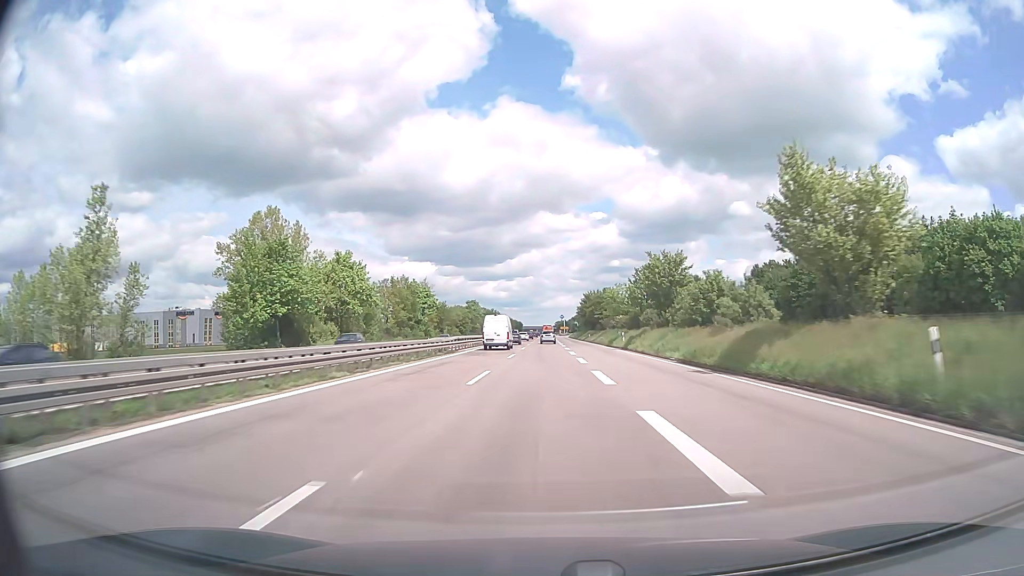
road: trunk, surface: asphalt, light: Day
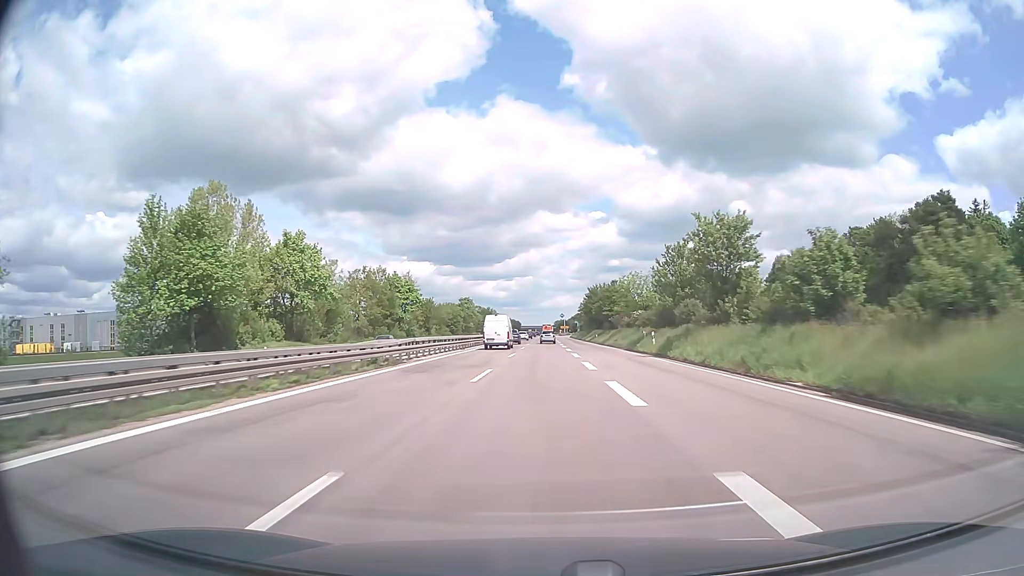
(0.0, +17.3) m; 0°
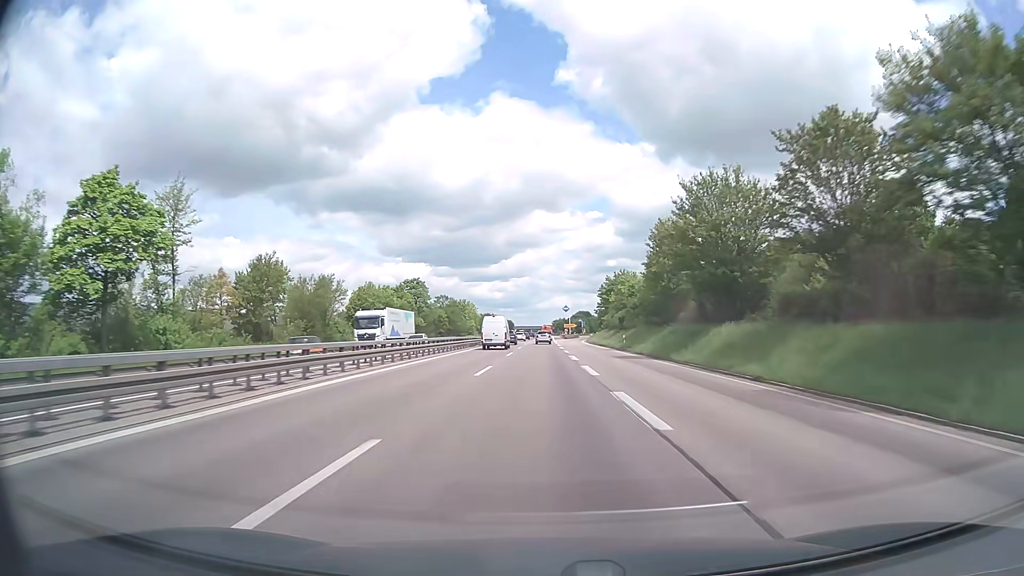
(+0.3, +86.4) m; 0°
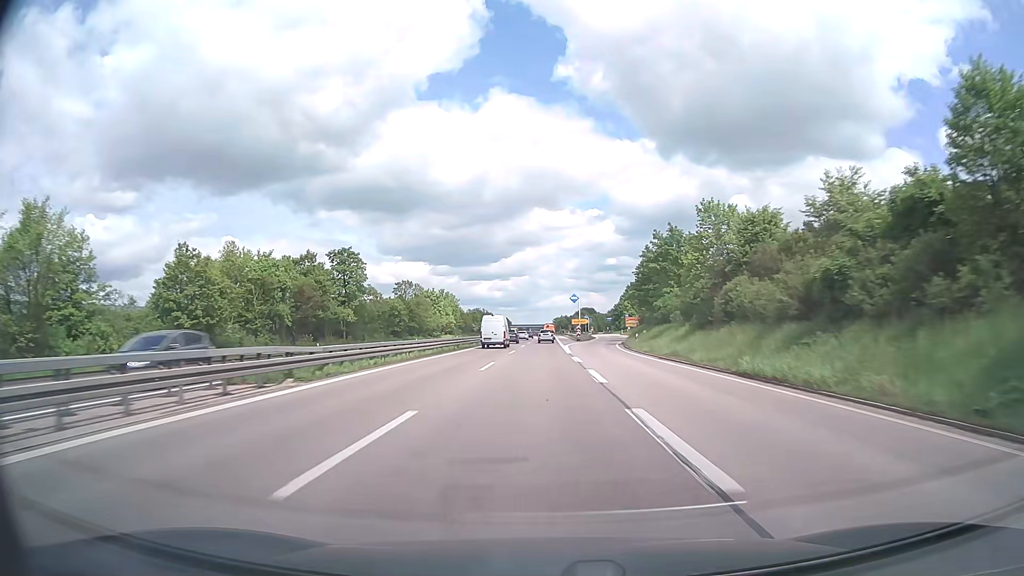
(-0.1, +51.4) m; 0°
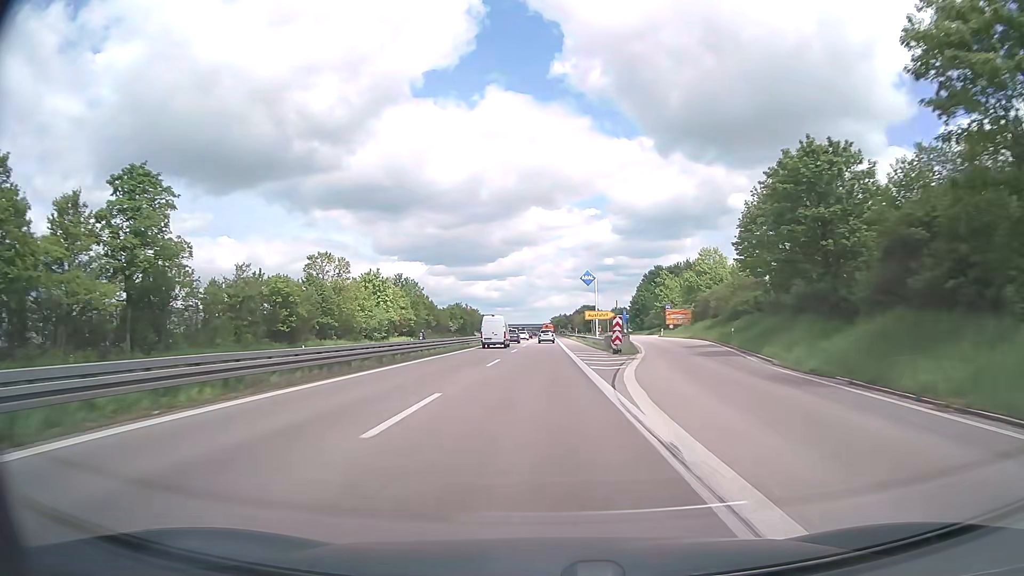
(+0.2, +51.0) m; 0°
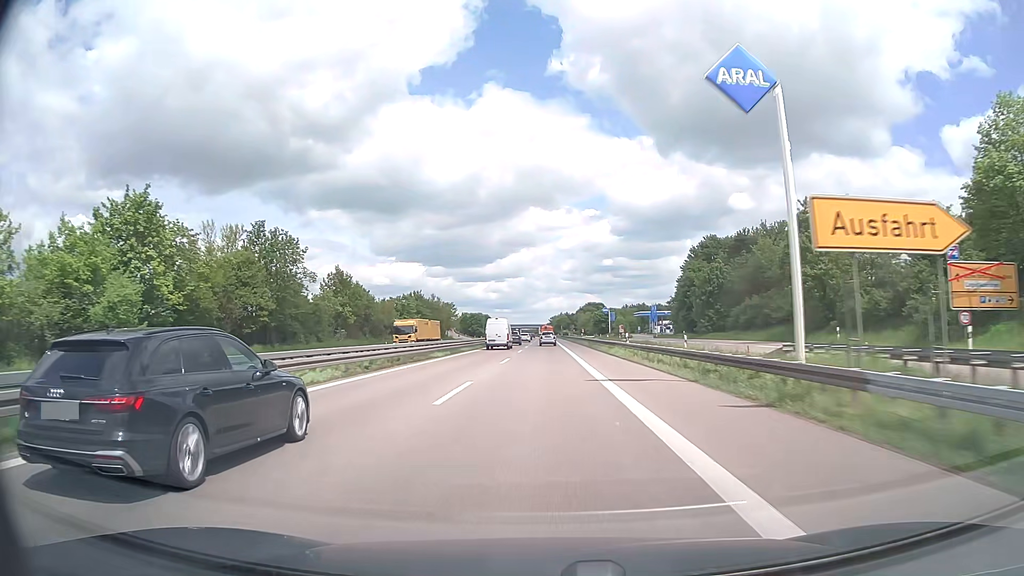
(+0.3, +67.6) m; 0°
(0, +10) (0, +20) (0, +30) (0, +40) (0, +50) (0, +60) (0, +70) (0, +80) (0, +90) (0, +100) m
